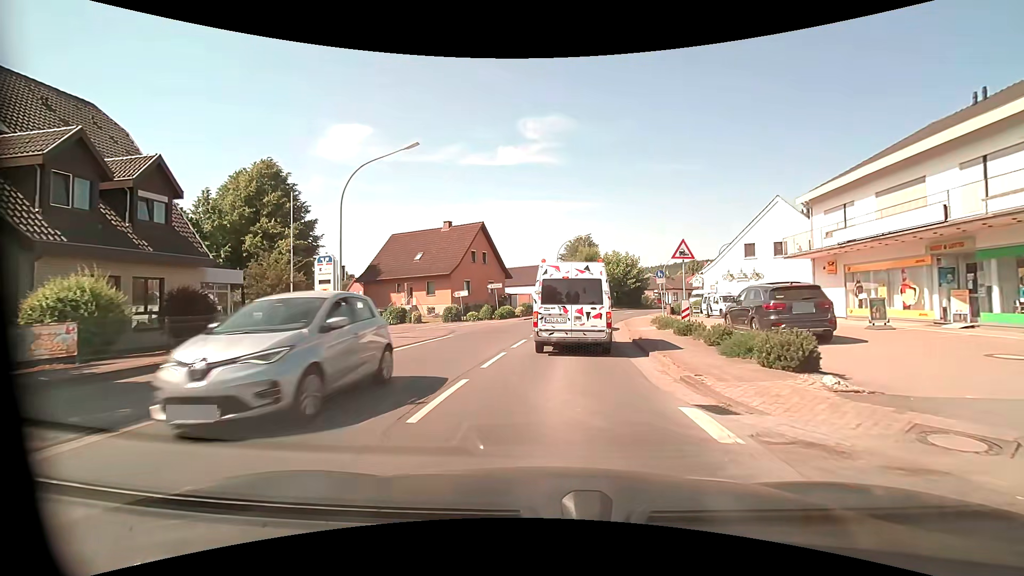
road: primary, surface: asphalt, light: Day
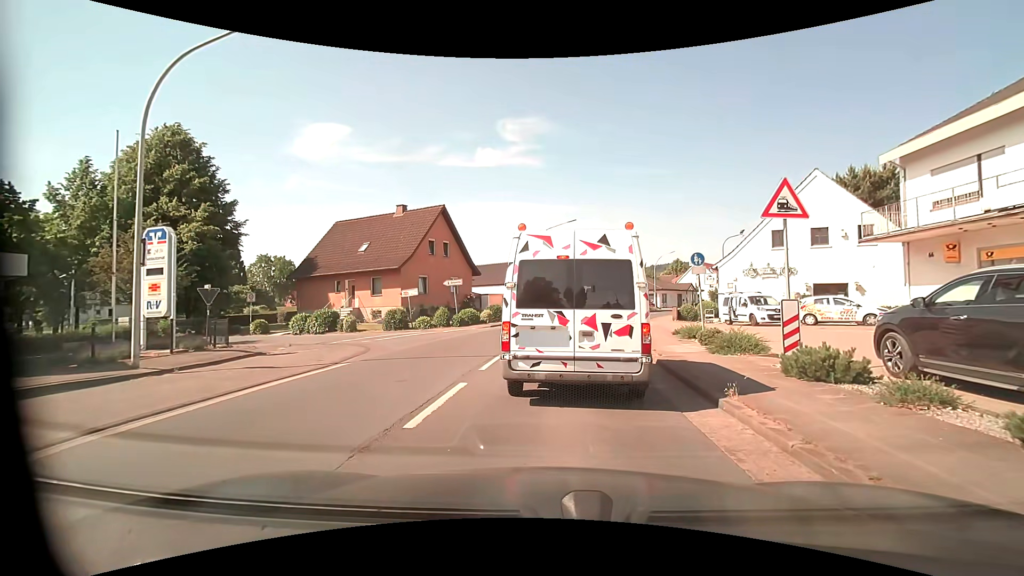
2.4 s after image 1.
(+0.3, +8.8) m; +3°
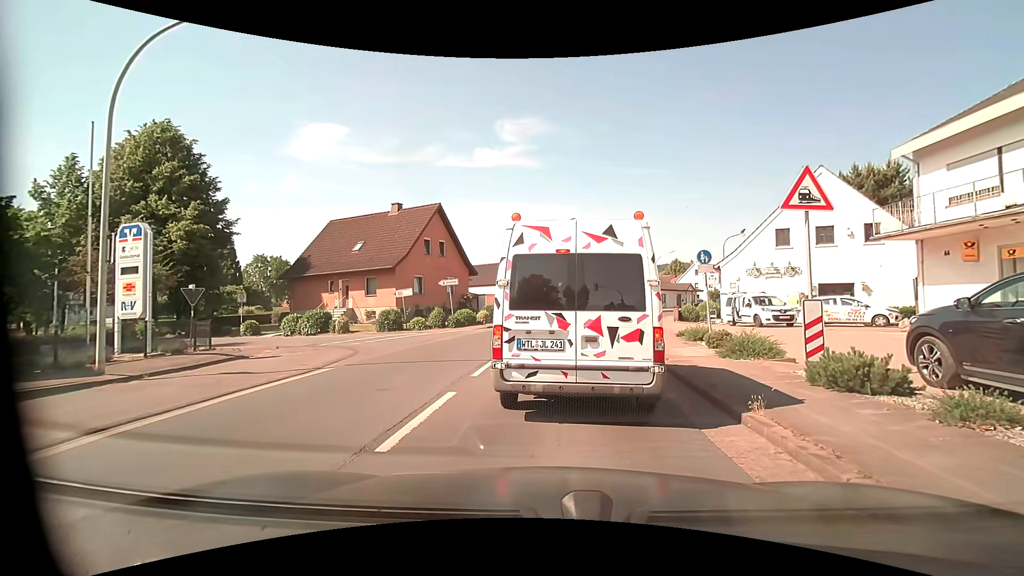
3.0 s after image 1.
(0.0, +0.7) m; 0°
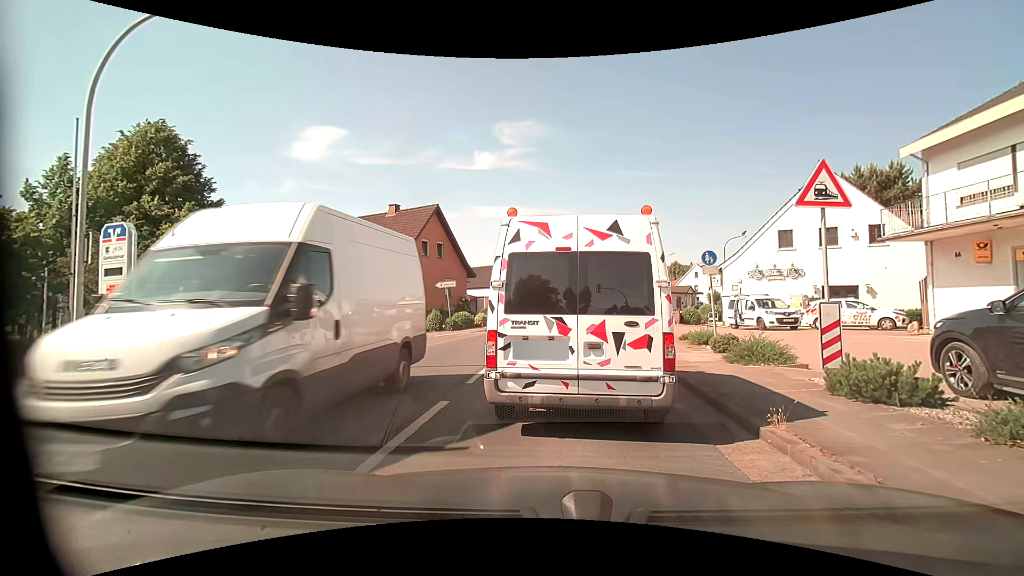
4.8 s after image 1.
(0.0, +0.5) m; 0°
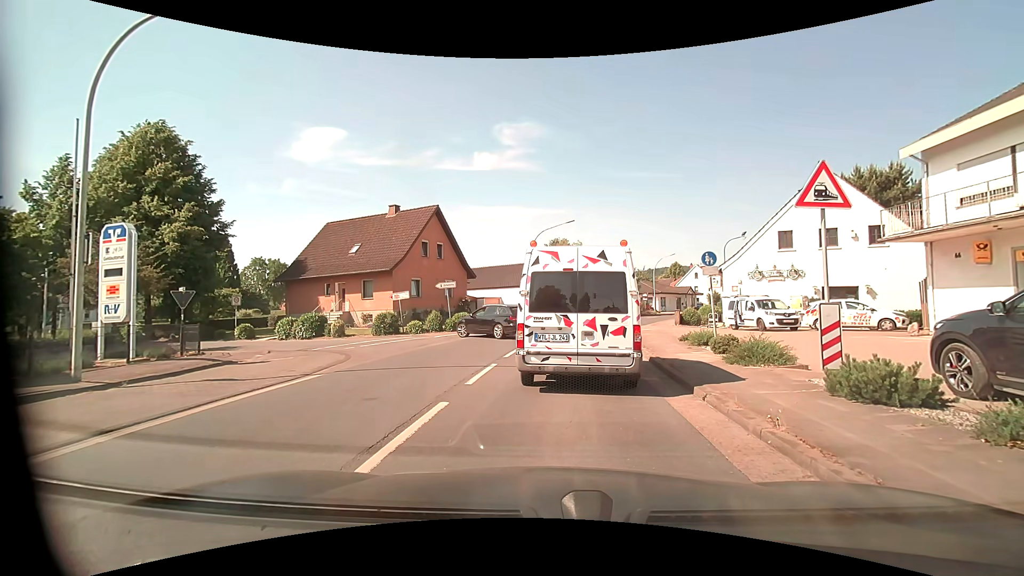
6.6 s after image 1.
(0.0, 0.0) m; 0°
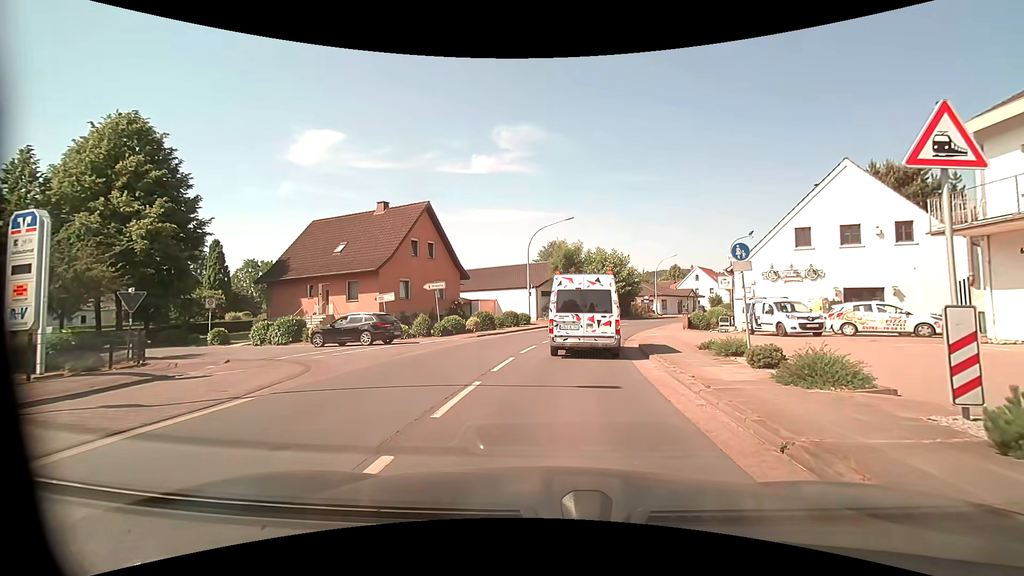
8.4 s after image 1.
(0.0, +2.7) m; -1°
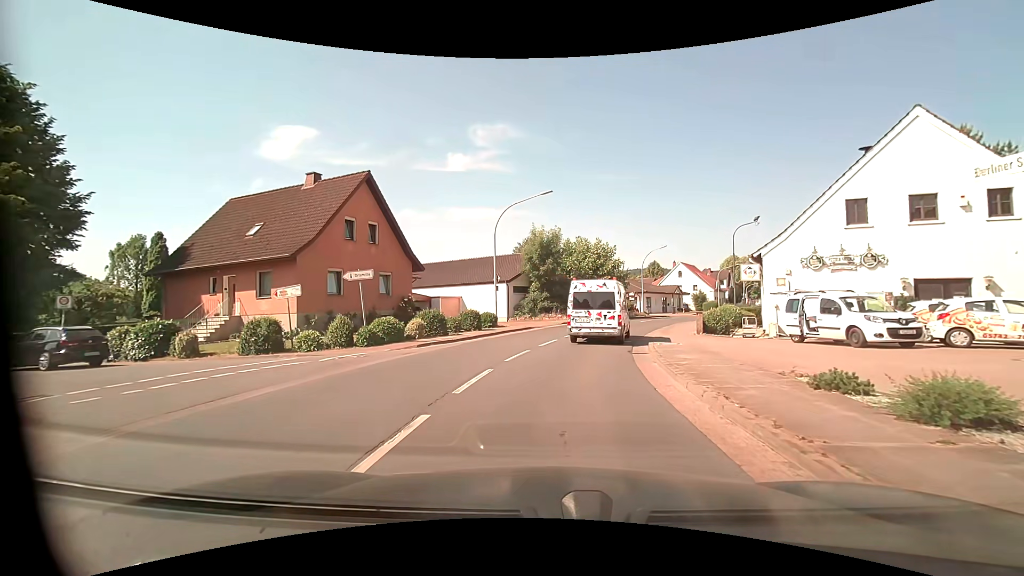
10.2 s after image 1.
(+0.3, +7.8) m; +3°
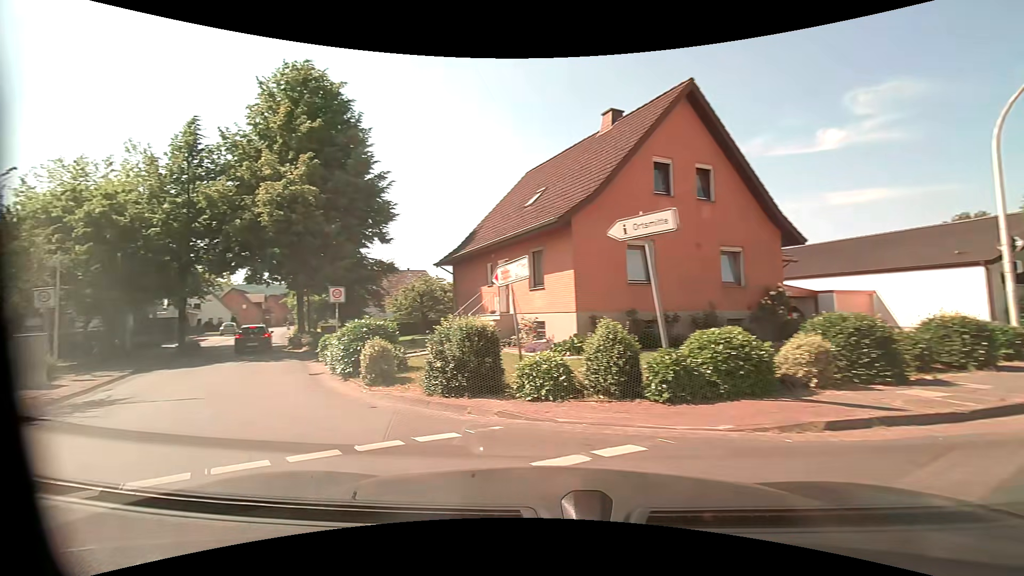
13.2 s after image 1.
(-2.0, +11.9) m; -40°
